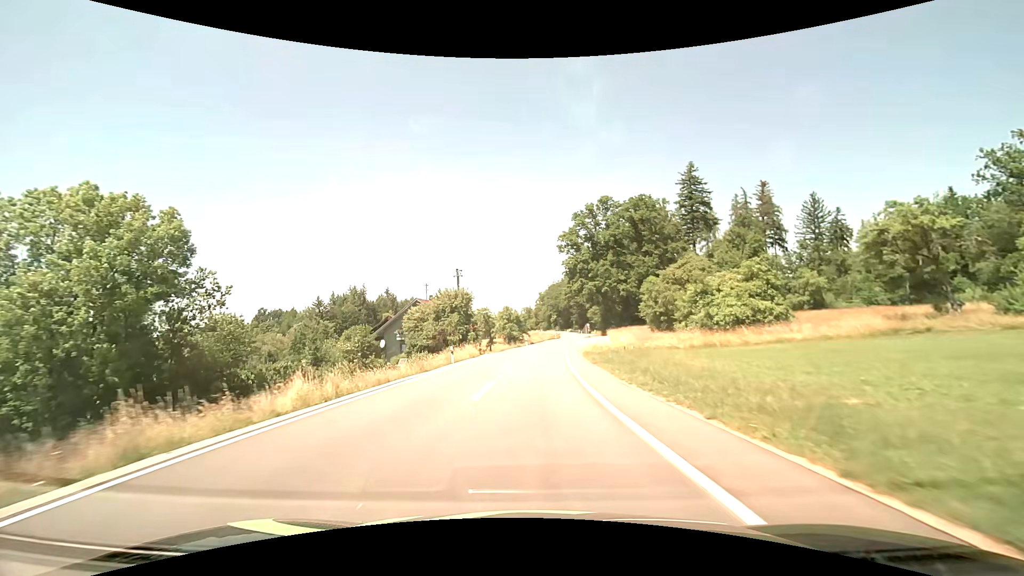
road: tertiary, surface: asphalt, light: Day
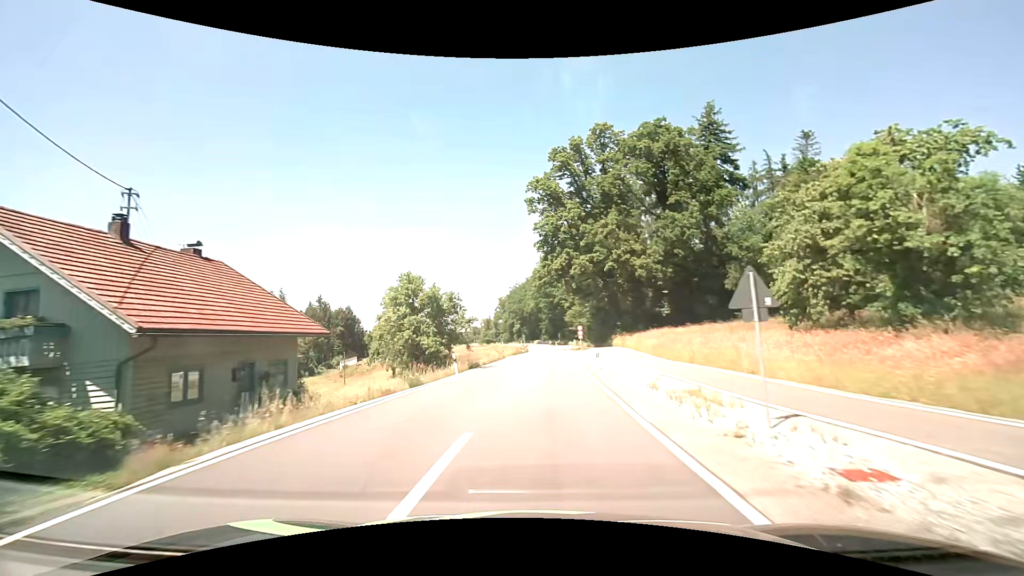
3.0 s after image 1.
(+1.0, +44.0) m; +4°
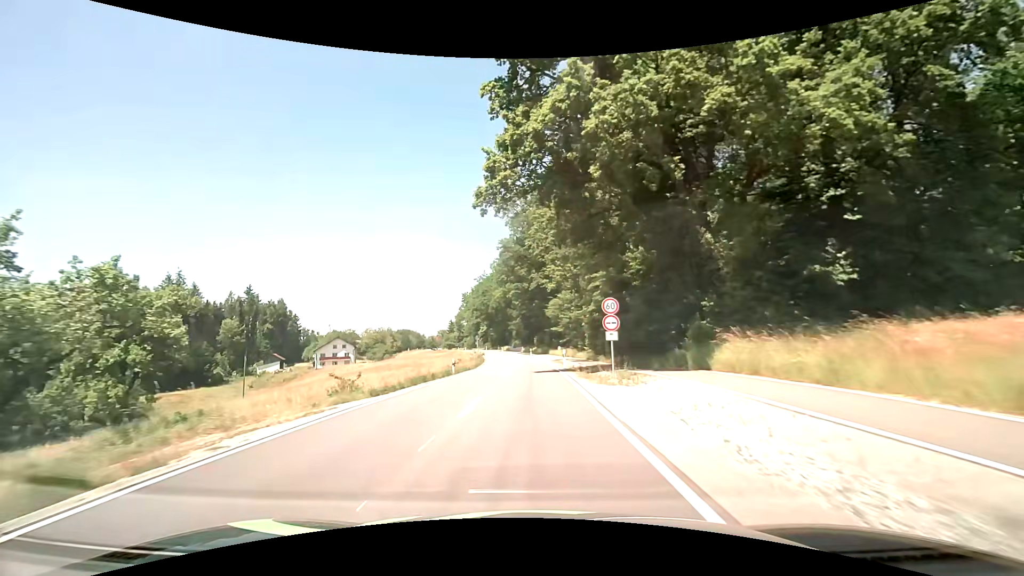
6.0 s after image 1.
(+1.9, +41.9) m; +3°
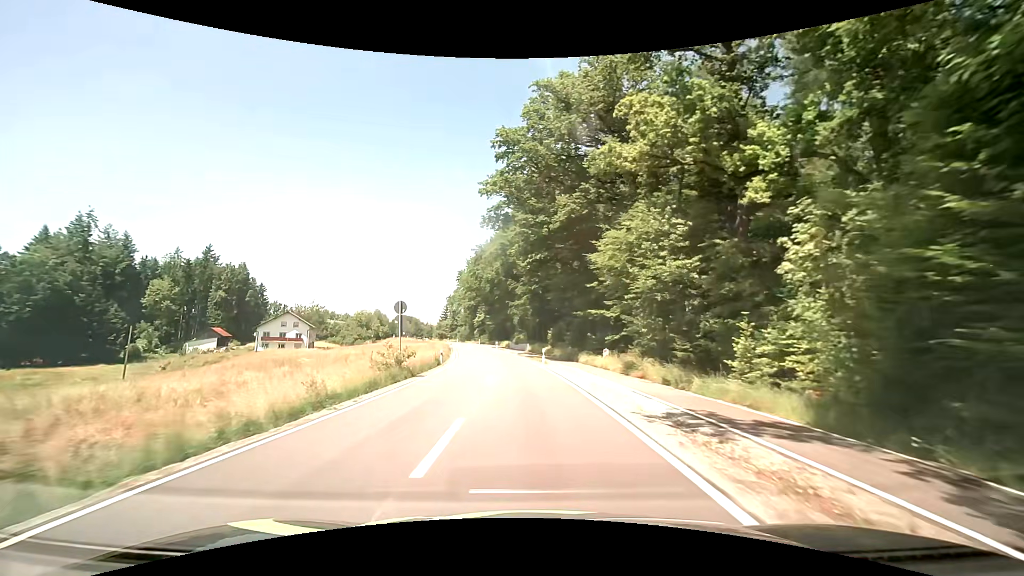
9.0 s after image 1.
(-0.4, +40.4) m; -1°
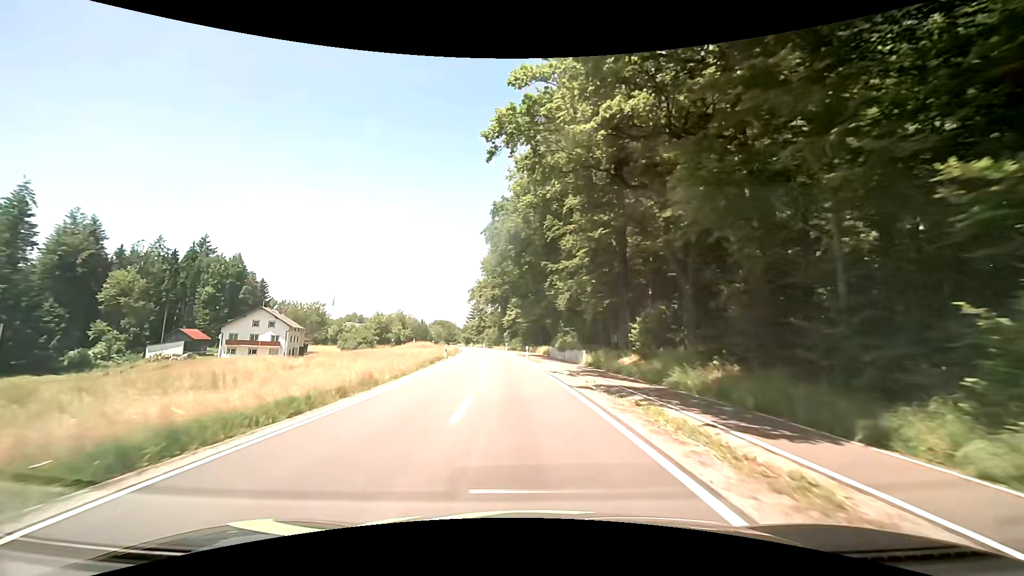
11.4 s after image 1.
(-1.1, +32.7) m; -4°
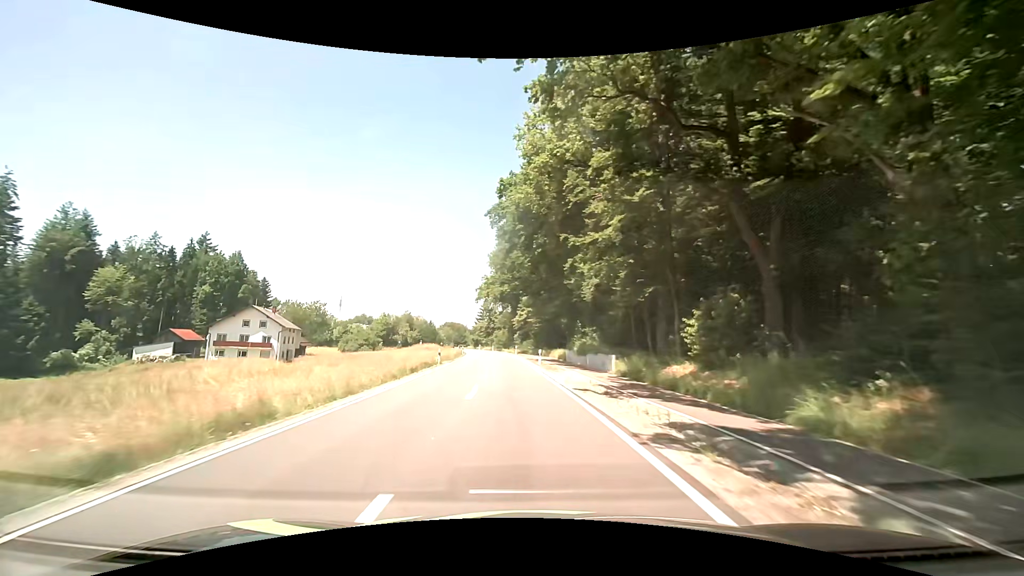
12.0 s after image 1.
(-0.2, +8.3) m; -2°
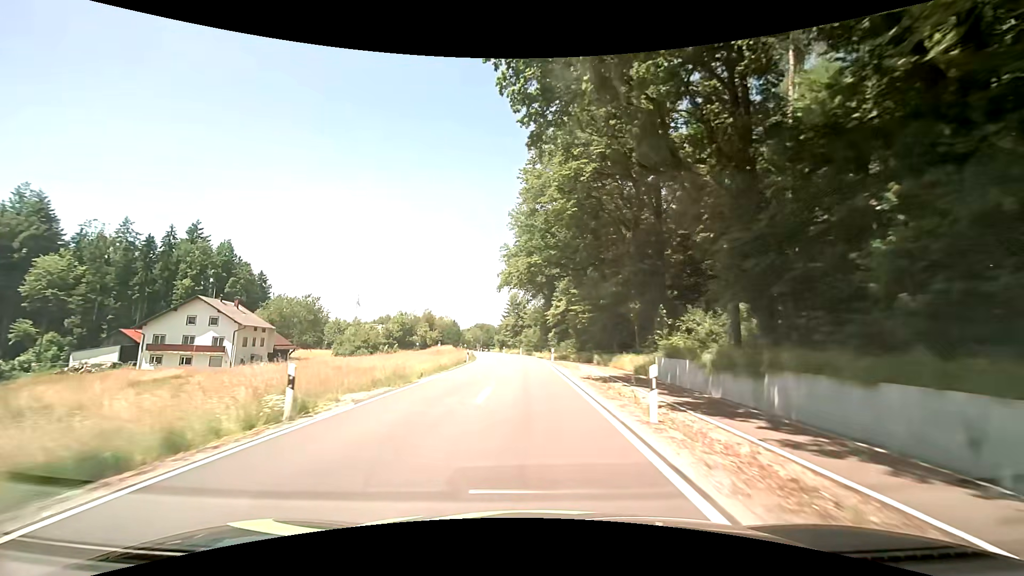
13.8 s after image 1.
(-0.8, +25.0) m; -4°
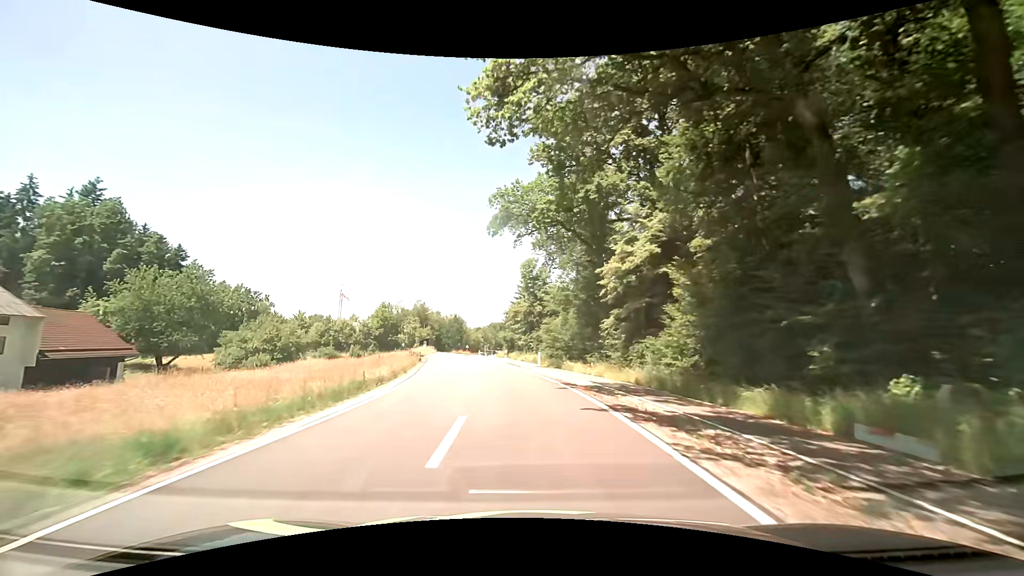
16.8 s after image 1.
(-0.8, +42.3) m; -2°
(0, +10) (-1, +20) (-2, +30) (-4, +40) (-6, +50) (-7, +59) (-9, +69) (-10, +79) (-12, +89) (-13, +99) m
